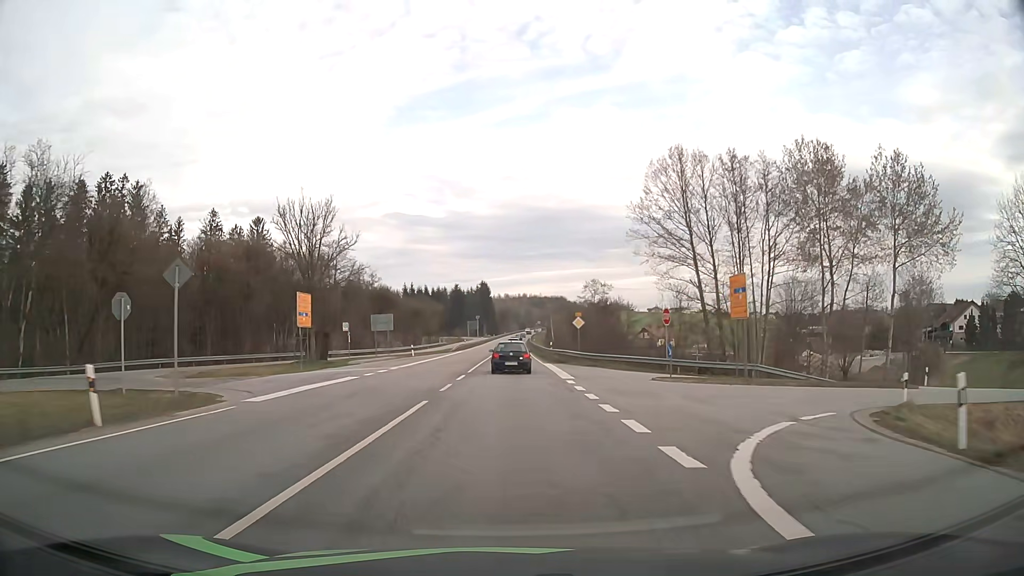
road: primary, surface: asphalt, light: Day
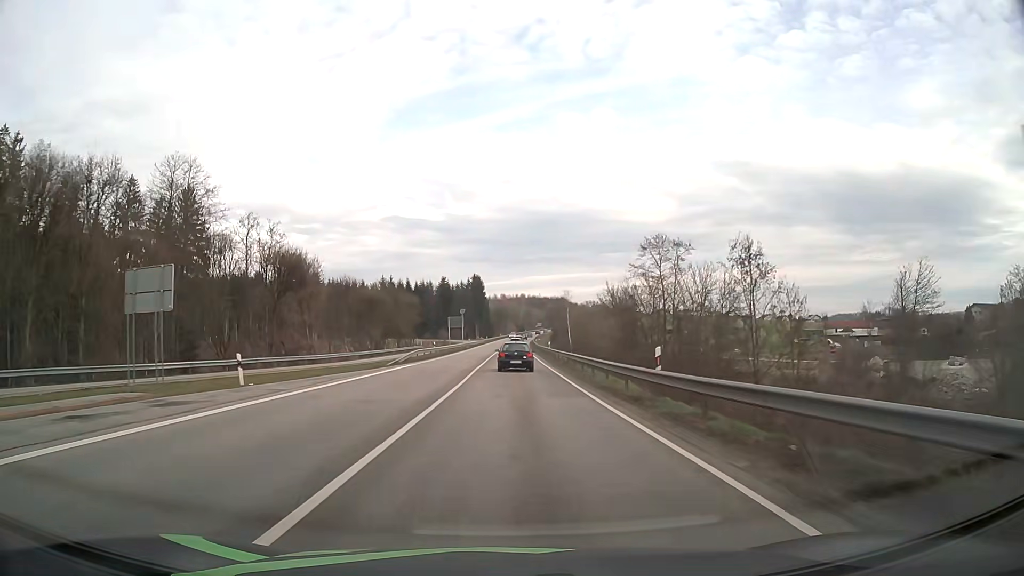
(0.0, +40.7) m; 0°
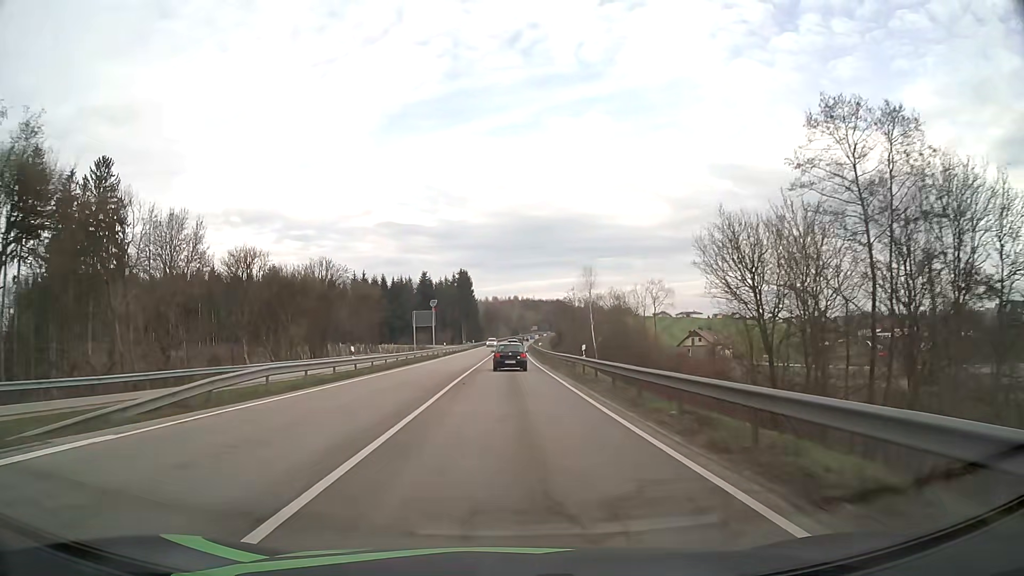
(+0.1, +31.4) m; 0°
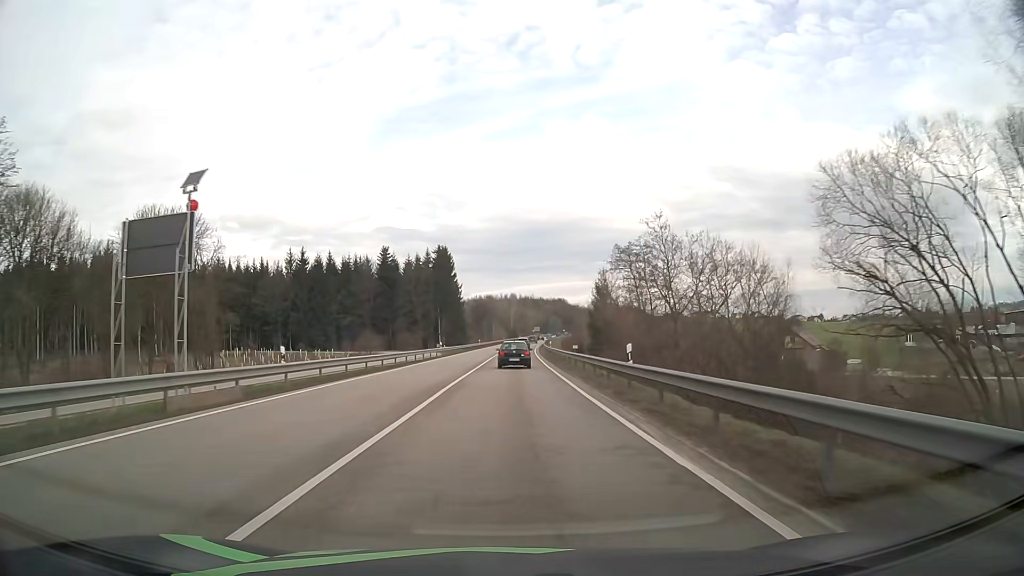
(+0.2, +54.9) m; 0°
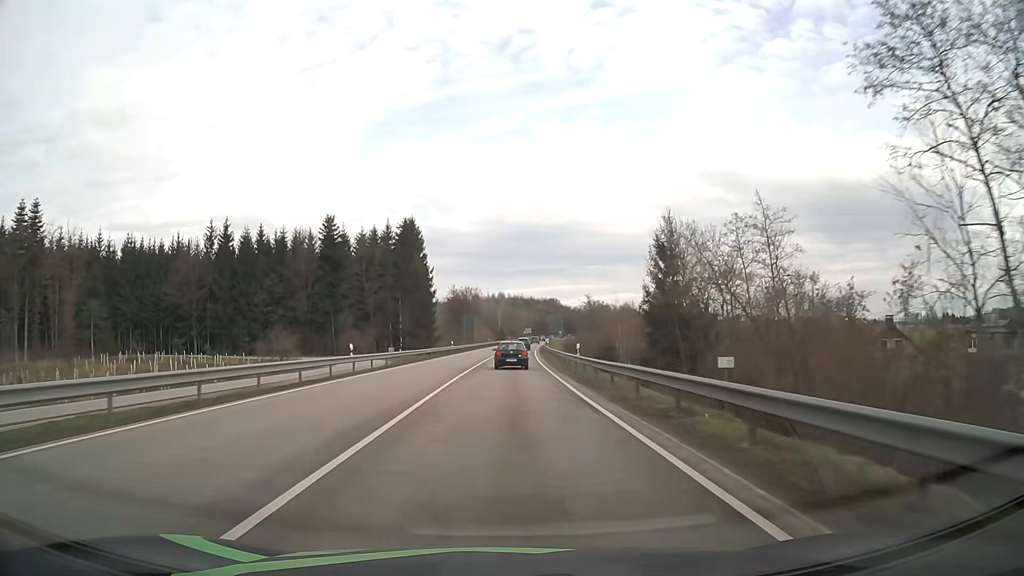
(+0.3, +34.3) m; +1°
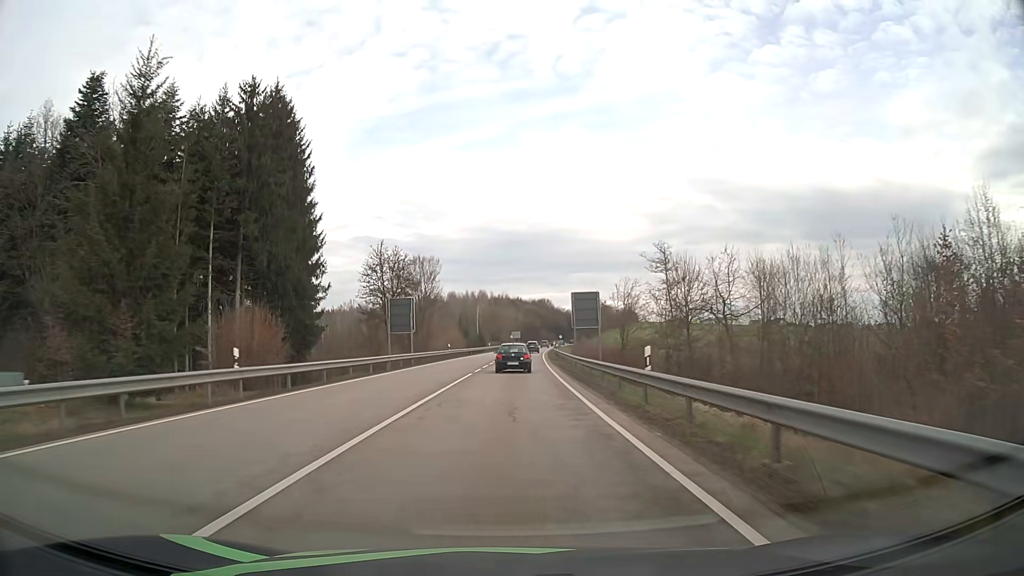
(+0.8, +57.7) m; +1°
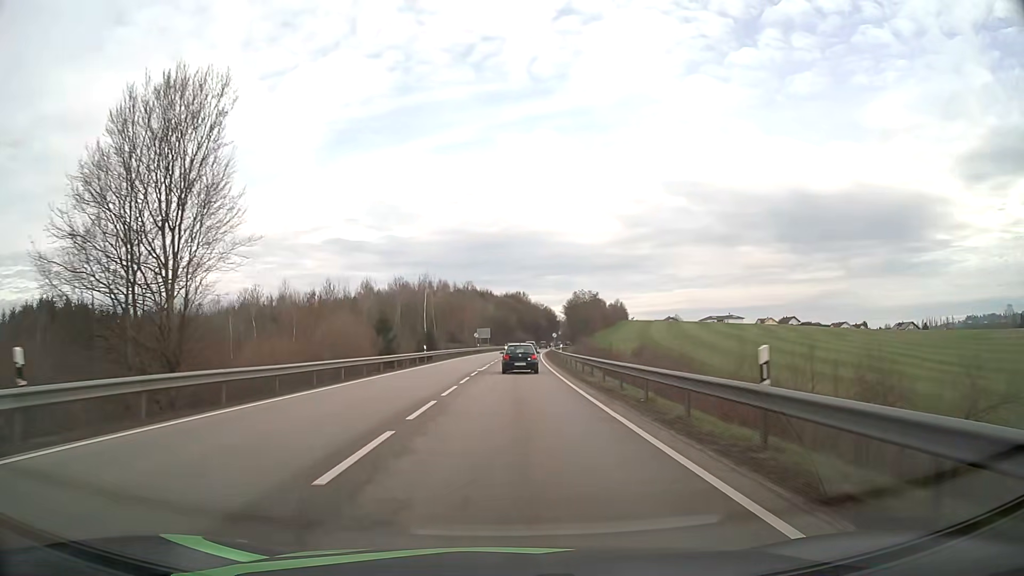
(+1.1, +57.7) m; +3°
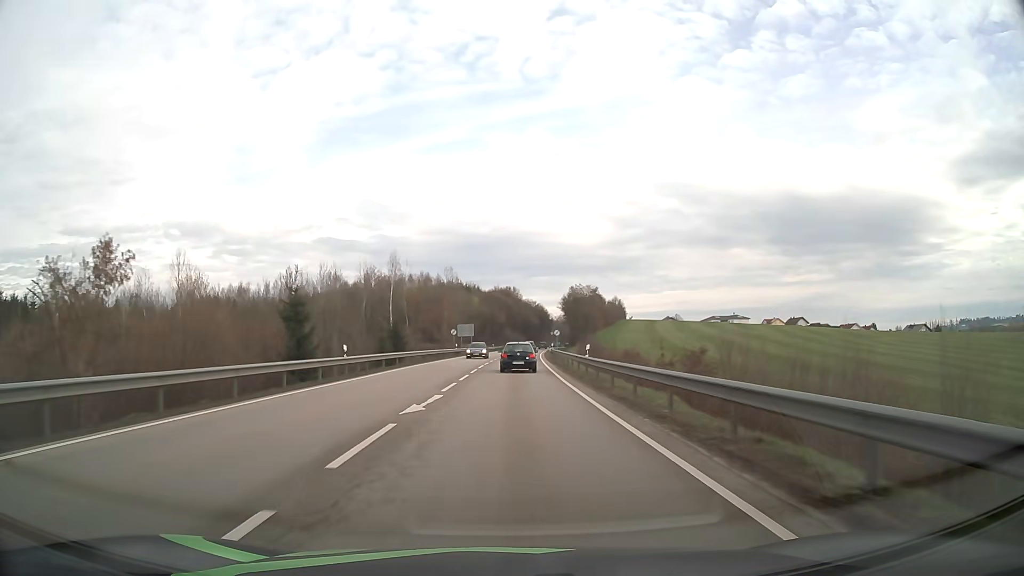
(+0.2, +23.2) m; +1°
(0, +10) (0, +20) (0, +30) (0, +40) (+1, +50) (+1, +60) (+1, +70) (+2, +80) (+2, +90) (+3, +100) m
